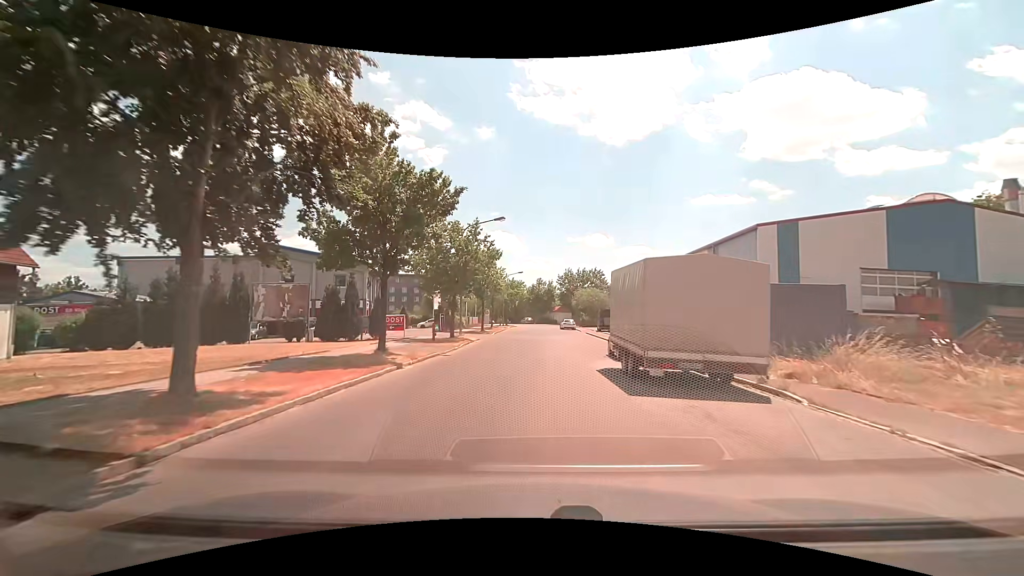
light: Day
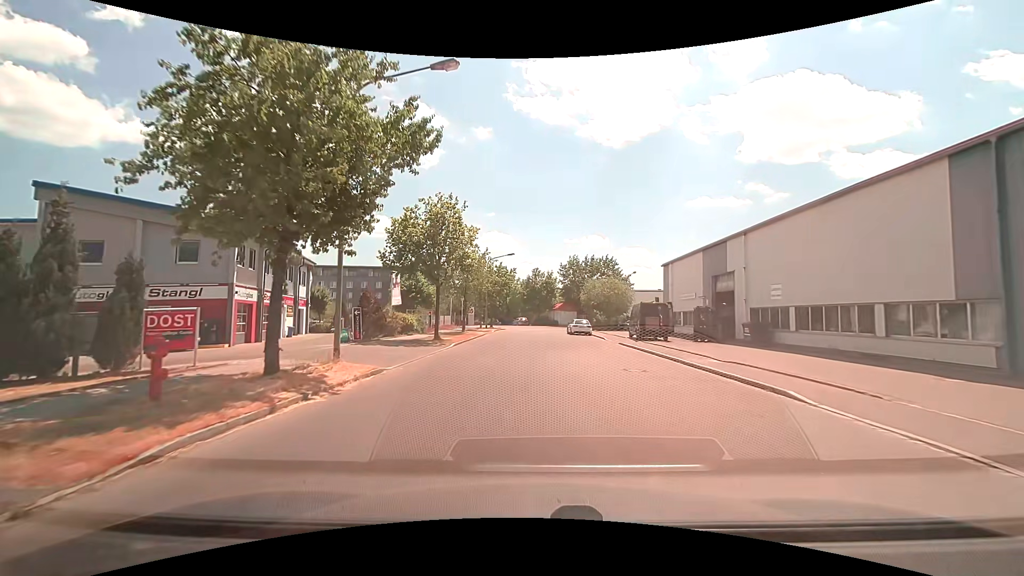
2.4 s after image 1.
(-0.1, +22.0) m; 0°
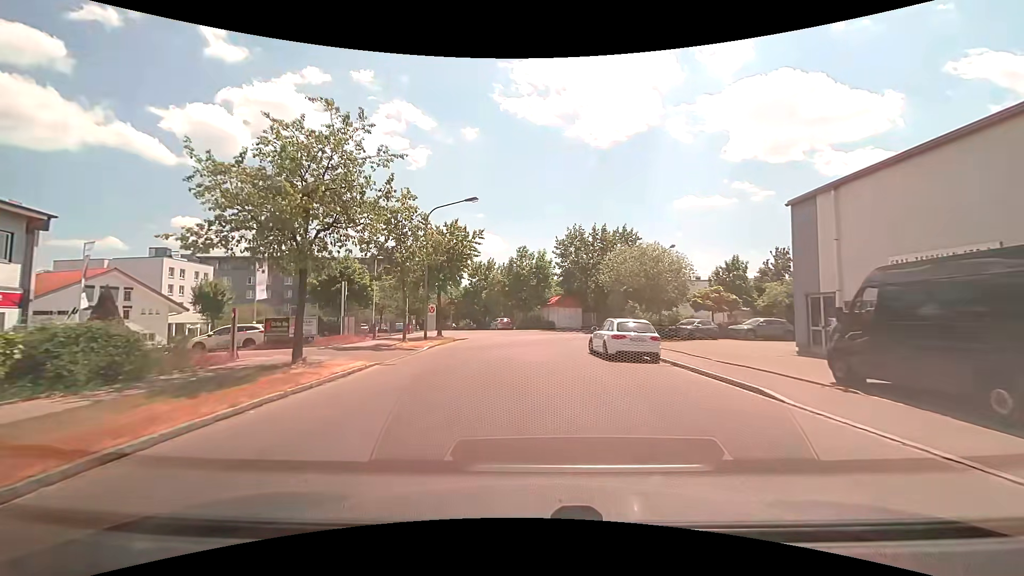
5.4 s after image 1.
(+0.3, +26.6) m; +1°
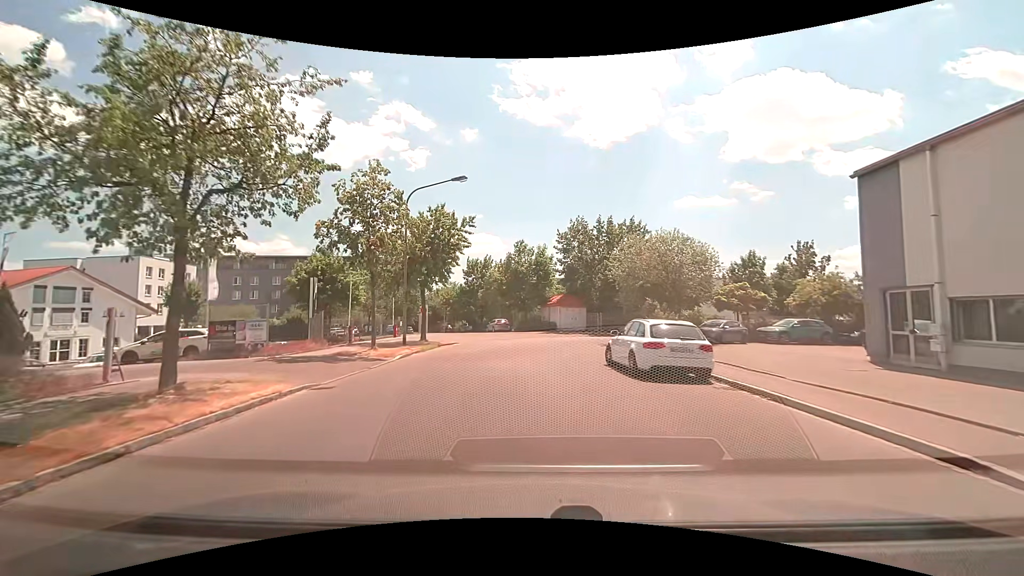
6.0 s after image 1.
(0.0, +4.7) m; 0°
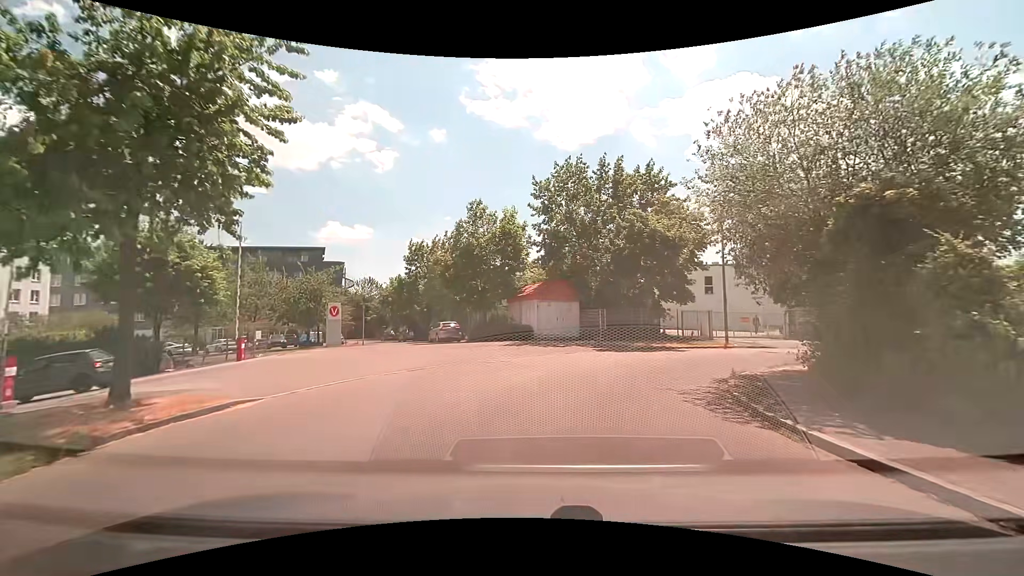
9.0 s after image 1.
(+0.3, +19.1) m; +3°
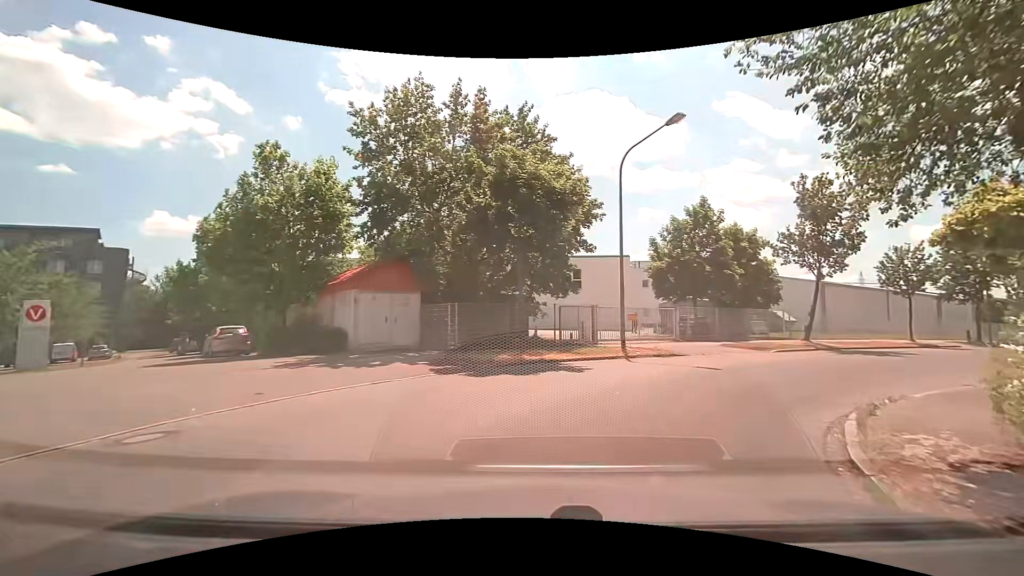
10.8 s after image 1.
(+1.2, +10.0) m; +15°
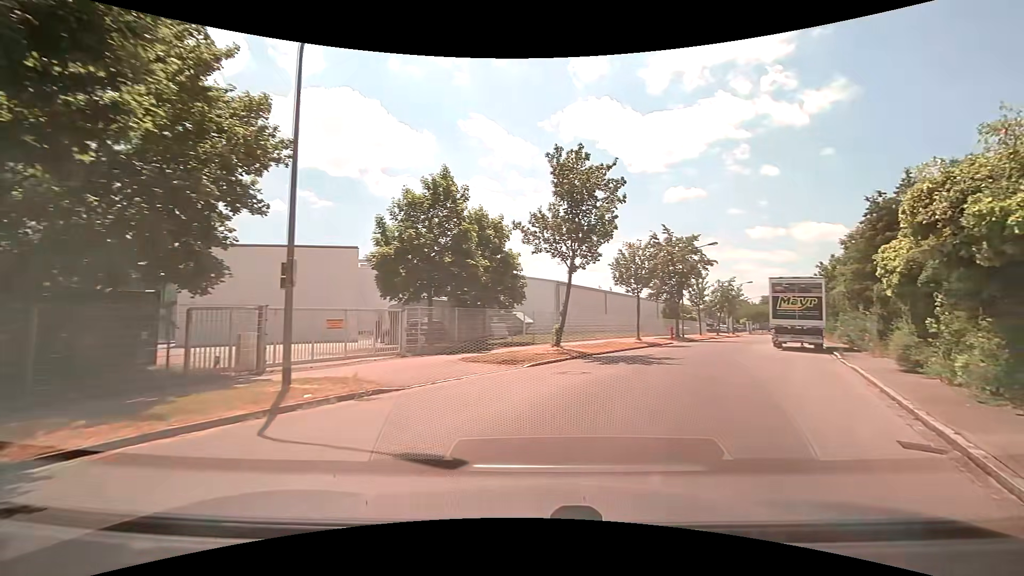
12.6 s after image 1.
(+2.3, +9.0) m; +30°
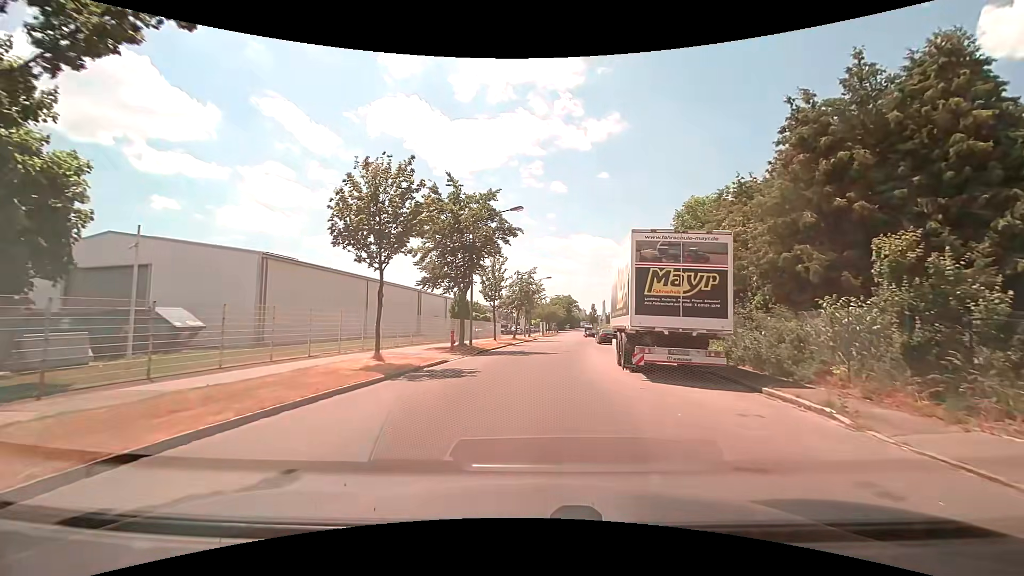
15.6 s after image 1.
(+4.4, +16.9) m; +22°
(0, +10) (+1, +20) (+2, +30) (+2, +40) (+3, +50) (+4, +60) (+7, +69) (+14, +77) (+23, +79) (+33, +77) m
